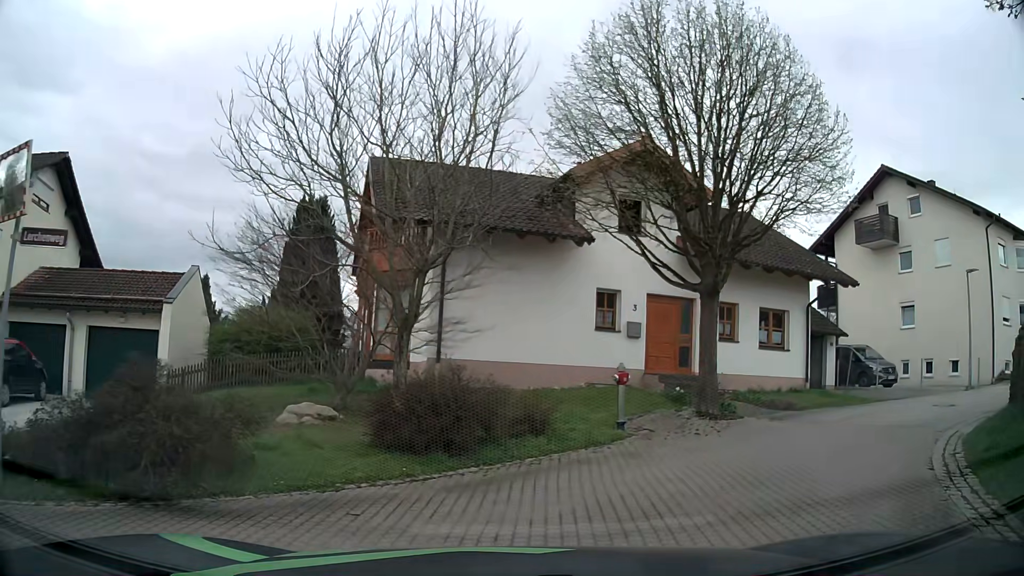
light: Day
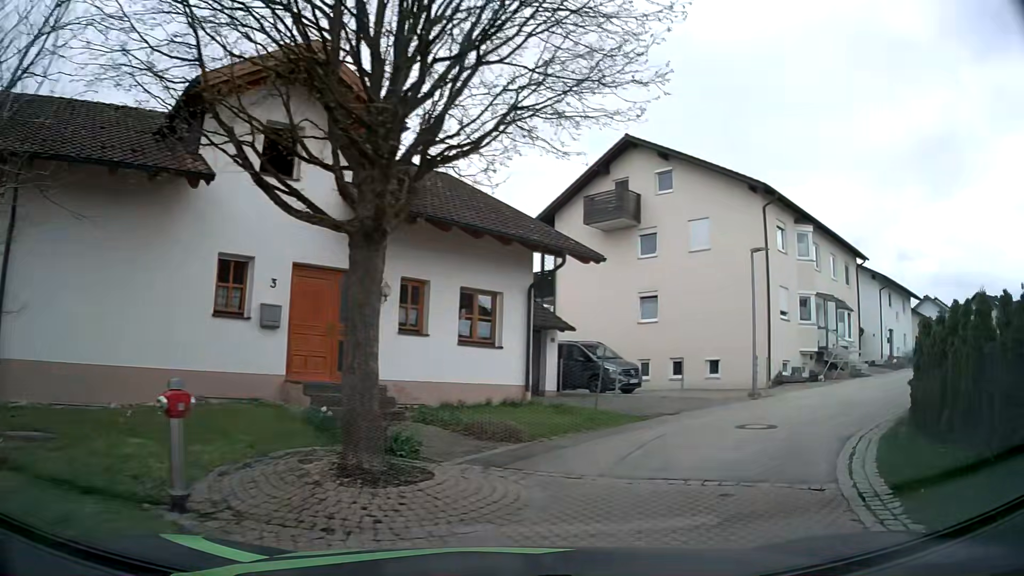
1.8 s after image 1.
(+1.4, +6.0) m; +27°
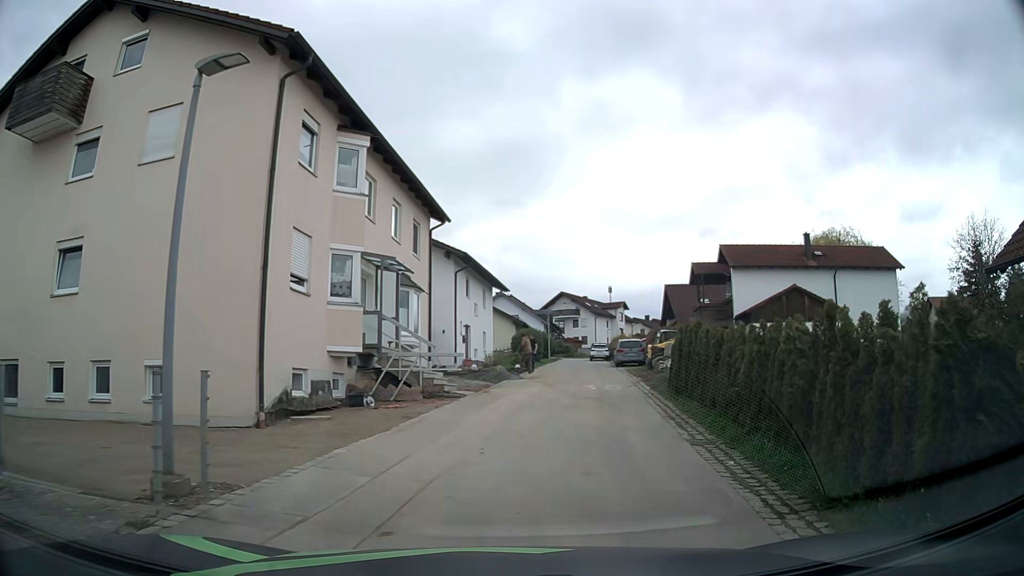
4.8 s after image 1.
(+4.7, +12.7) m; +38°
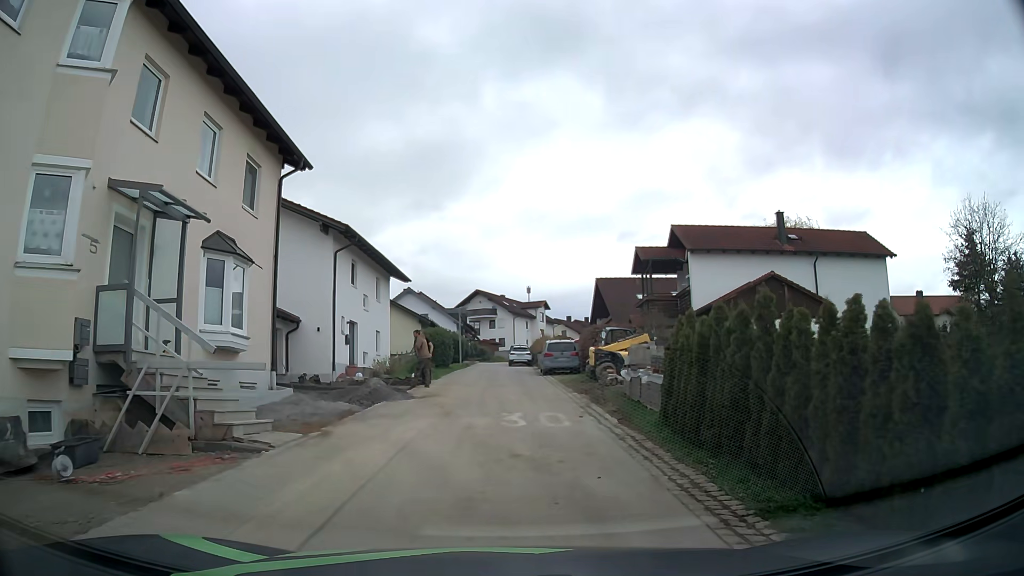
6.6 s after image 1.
(+0.8, +8.9) m; +9°
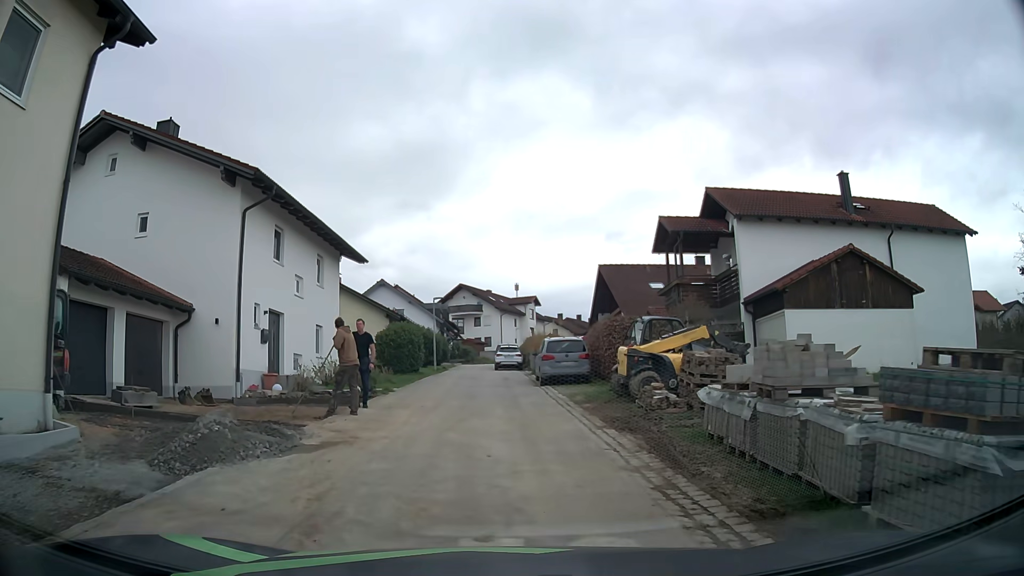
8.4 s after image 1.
(0.0, +9.1) m; +1°
(0, +10) (-1, +20) (-2, +30) (-3, +40) (-3, +50) (-3, +60) (-2, +70) (0, +80) (+4, +89) (+9, +98) m
